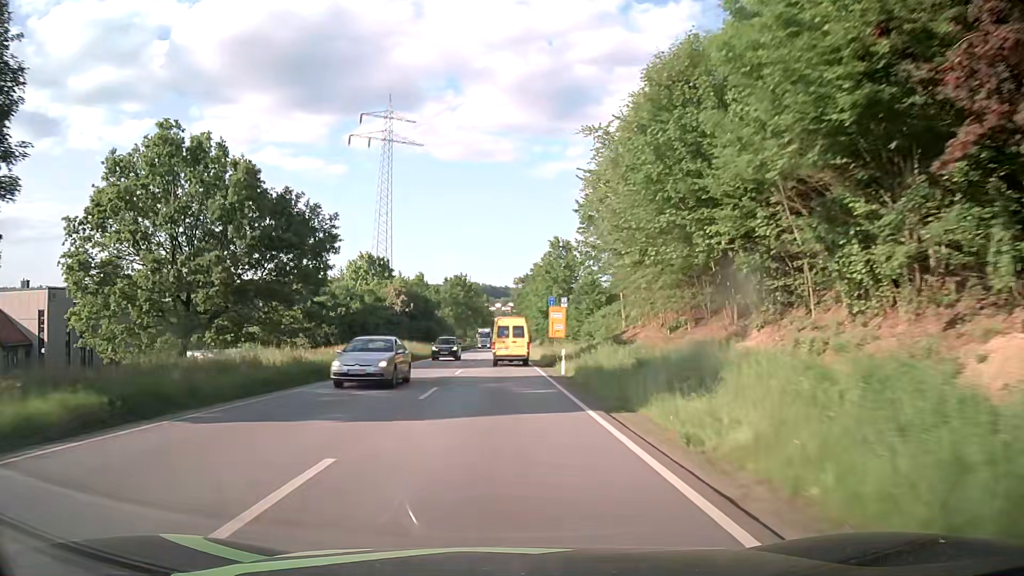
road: primary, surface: asphalt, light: Day
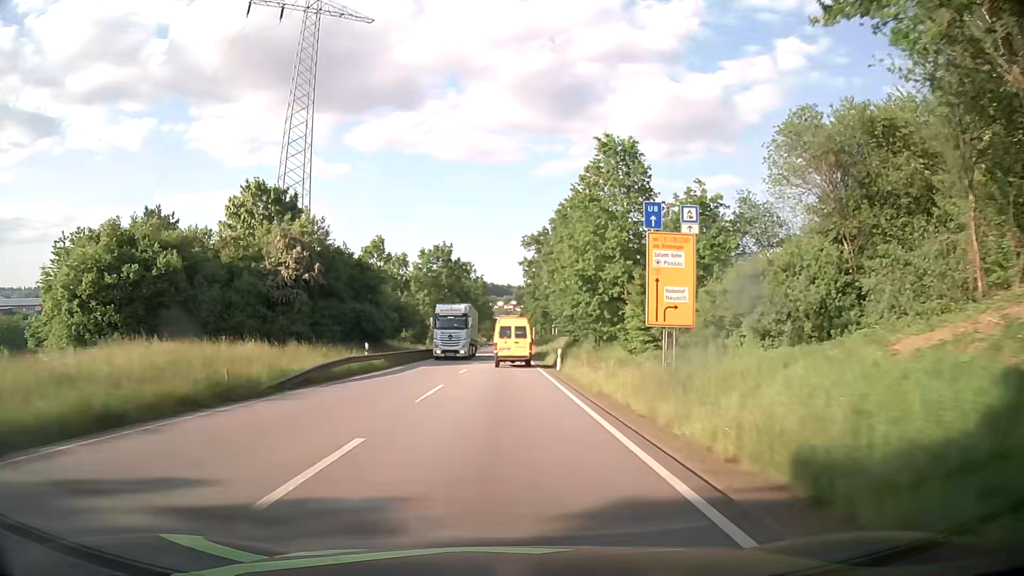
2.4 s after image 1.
(0.0, +46.2) m; 0°
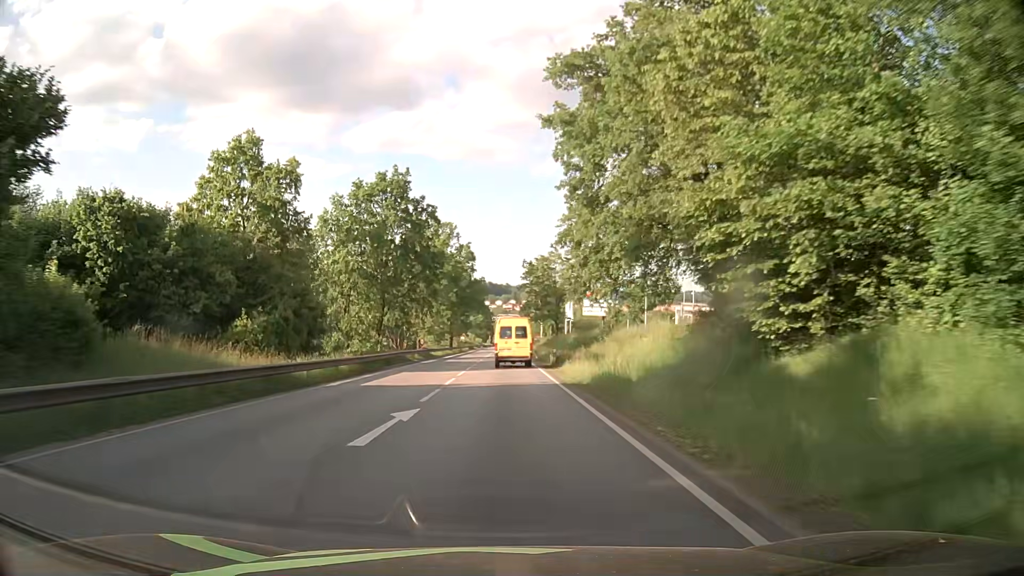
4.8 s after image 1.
(+0.1, +45.8) m; 0°
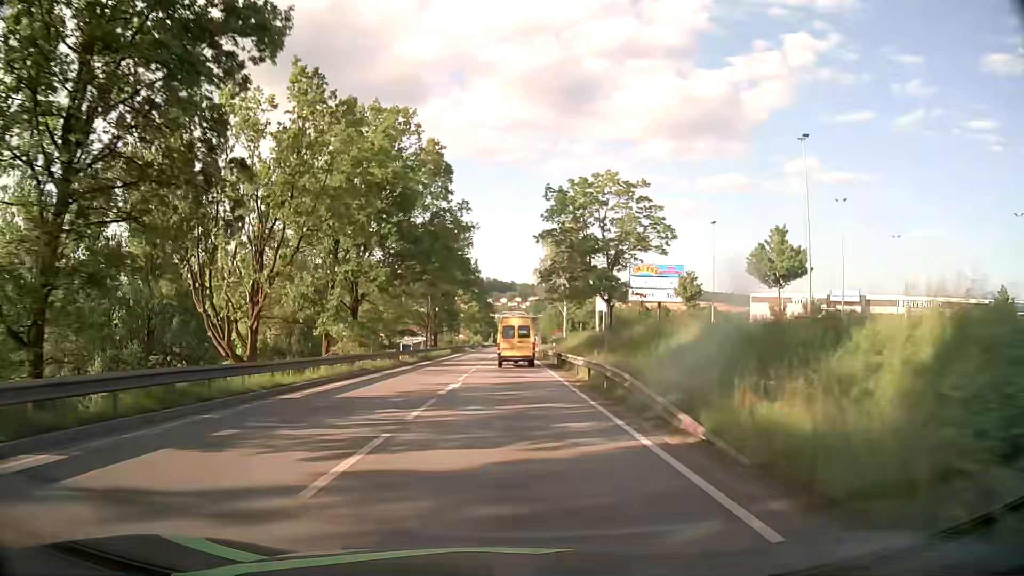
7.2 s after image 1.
(-0.1, +45.4) m; 0°
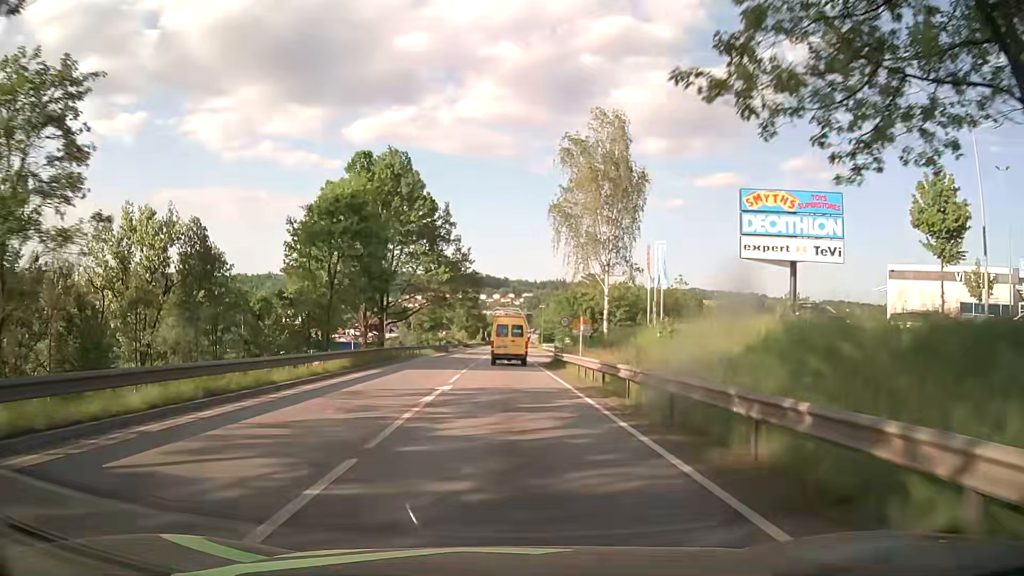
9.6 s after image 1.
(+0.2, +44.1) m; 0°
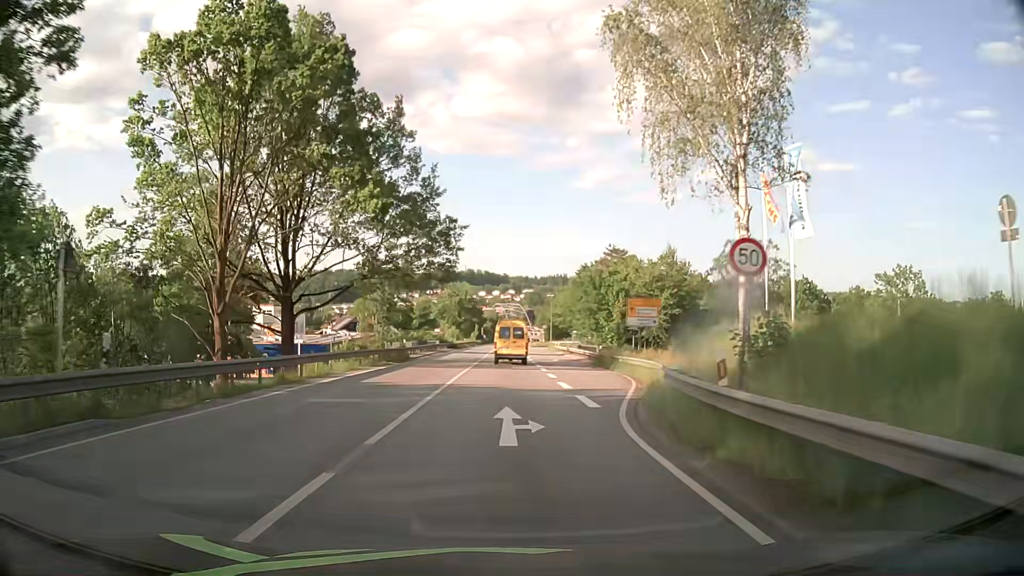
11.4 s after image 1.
(+0.1, +30.4) m; 0°
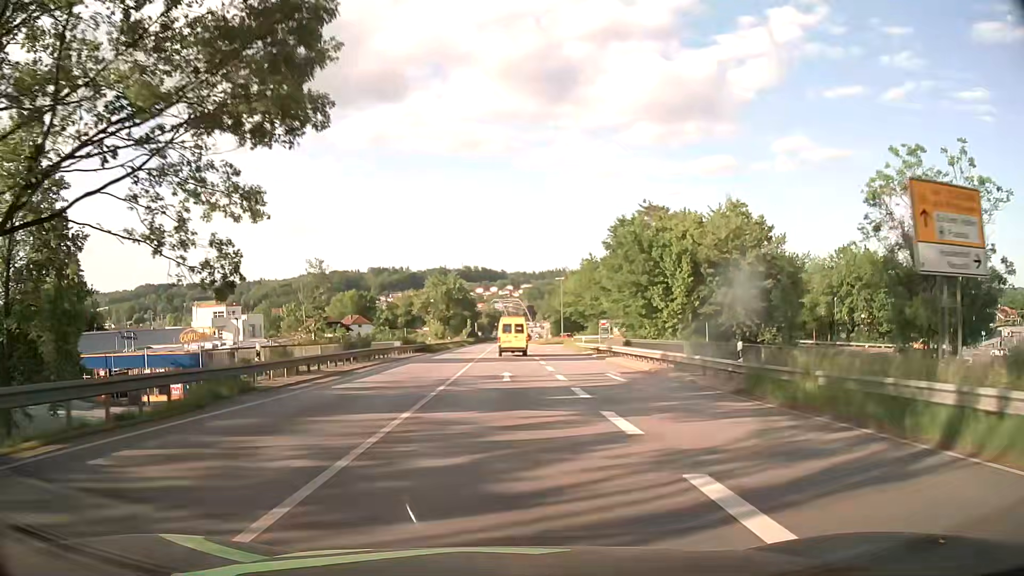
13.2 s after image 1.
(0.0, +28.0) m; 0°
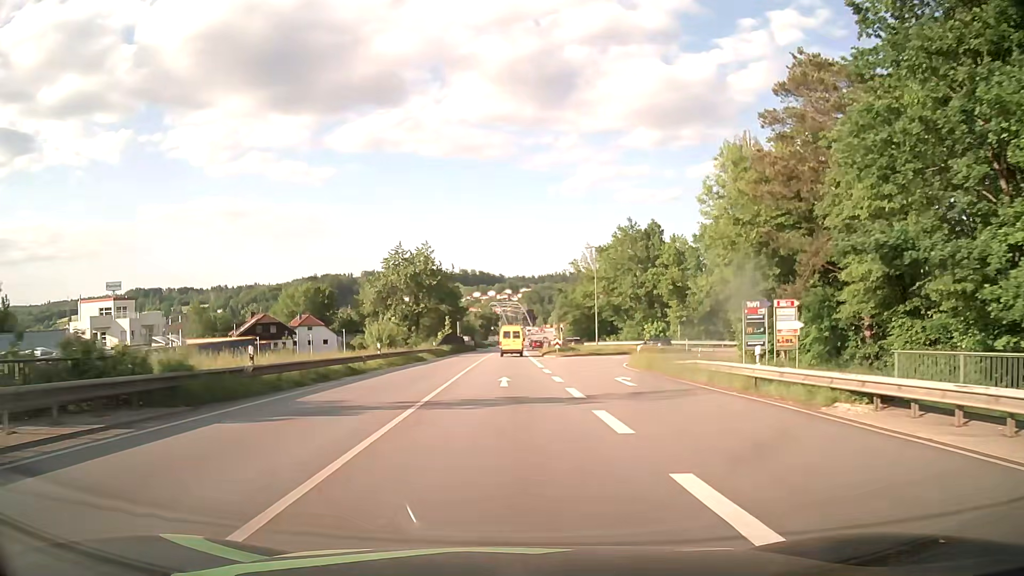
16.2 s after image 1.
(0.0, +41.6) m; 0°
(0, +10) (0, +20) (0, +30) (0, +40) (0, +50) (0, +60) (0, +70) (+1, +80) (+1, +90) (+1, +100) m
